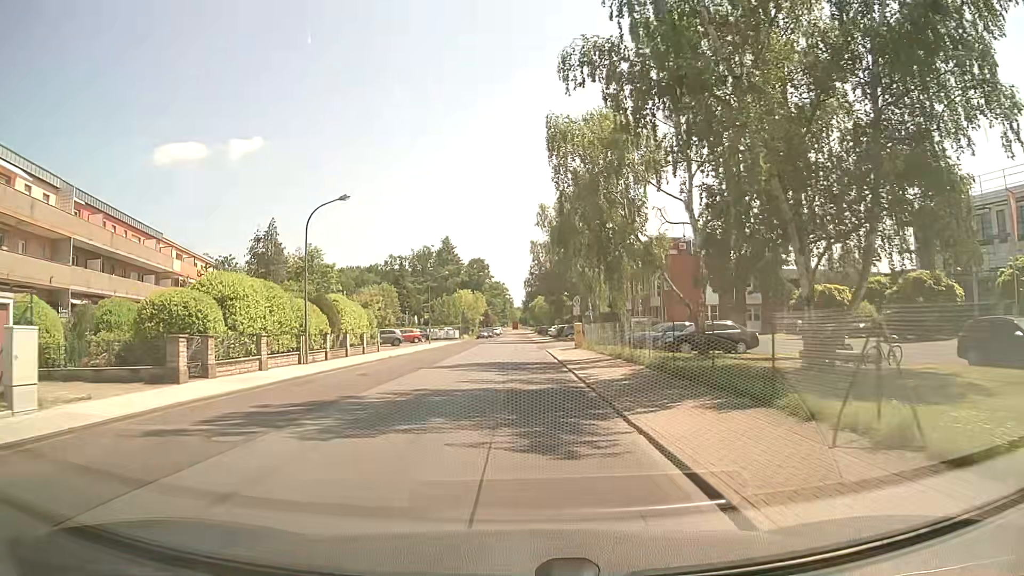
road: unclassified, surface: asphalt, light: Day
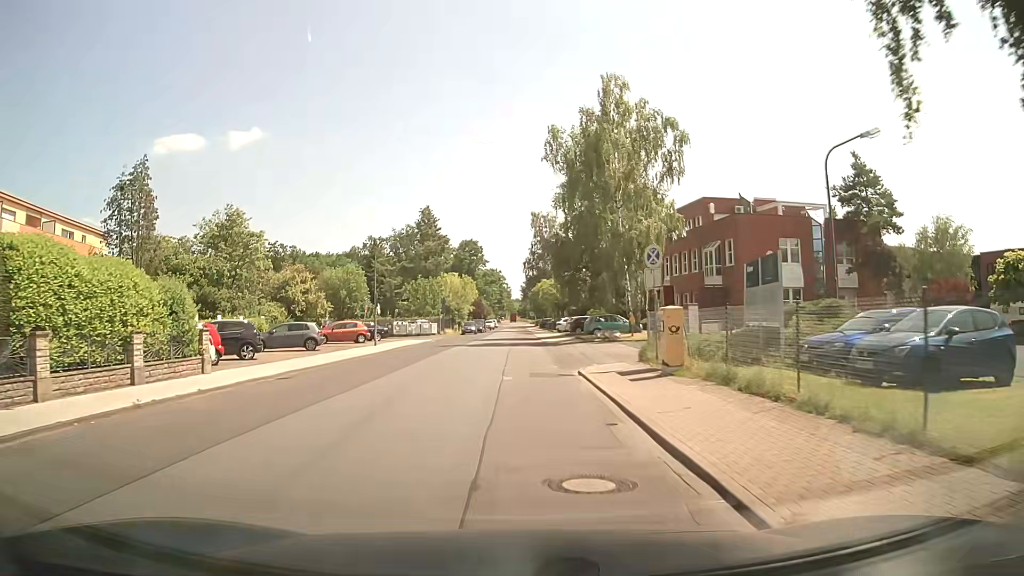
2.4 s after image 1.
(+0.2, +23.3) m; 0°
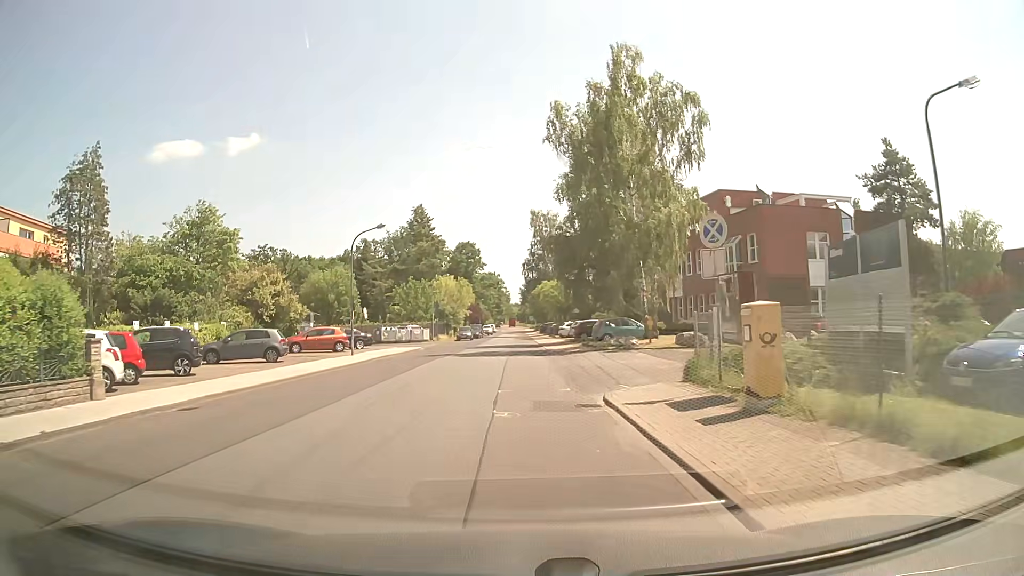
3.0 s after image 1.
(+0.1, +5.4) m; +2°
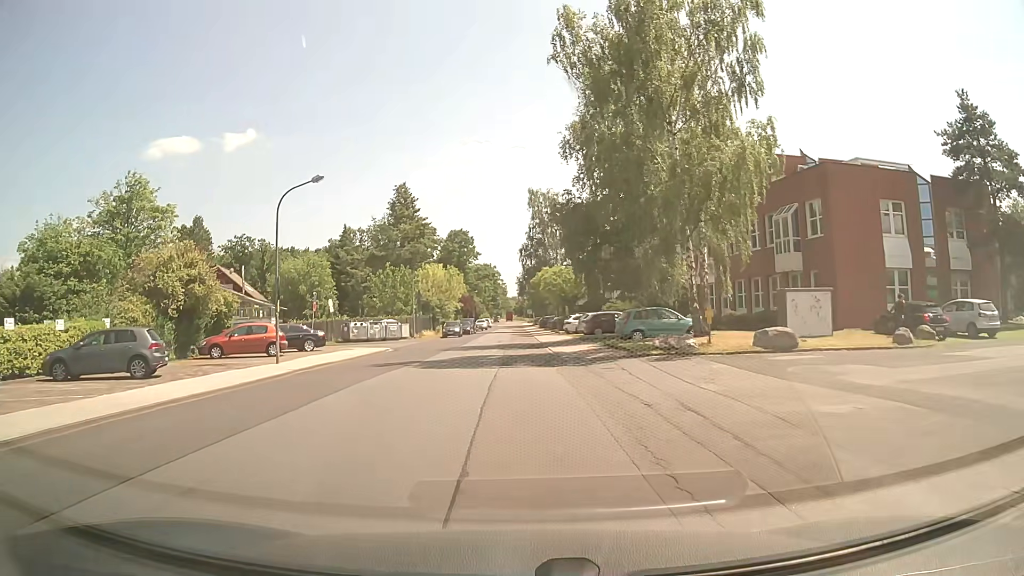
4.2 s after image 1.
(-0.1, +10.7) m; 0°
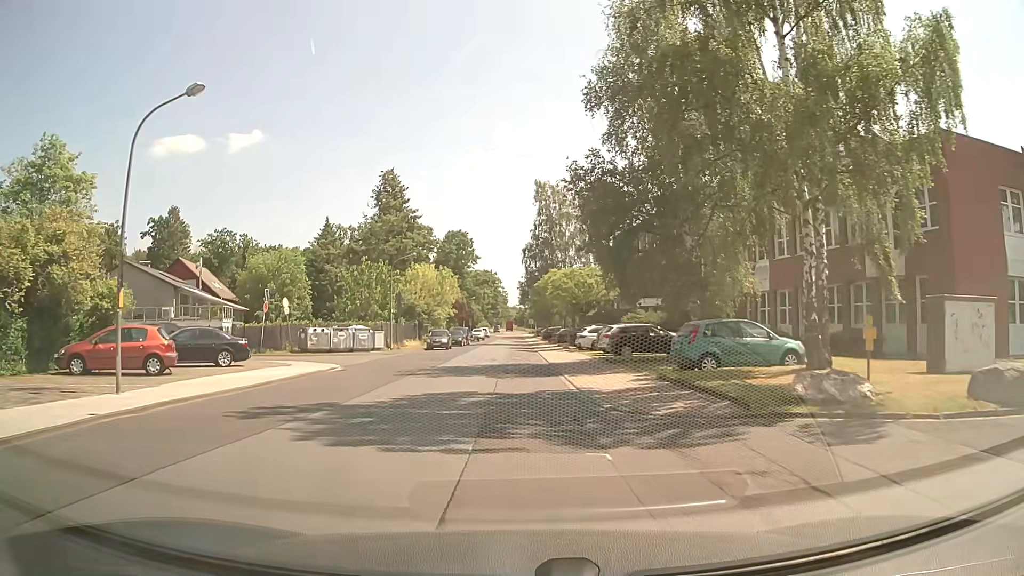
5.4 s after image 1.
(-0.1, +10.6) m; -1°
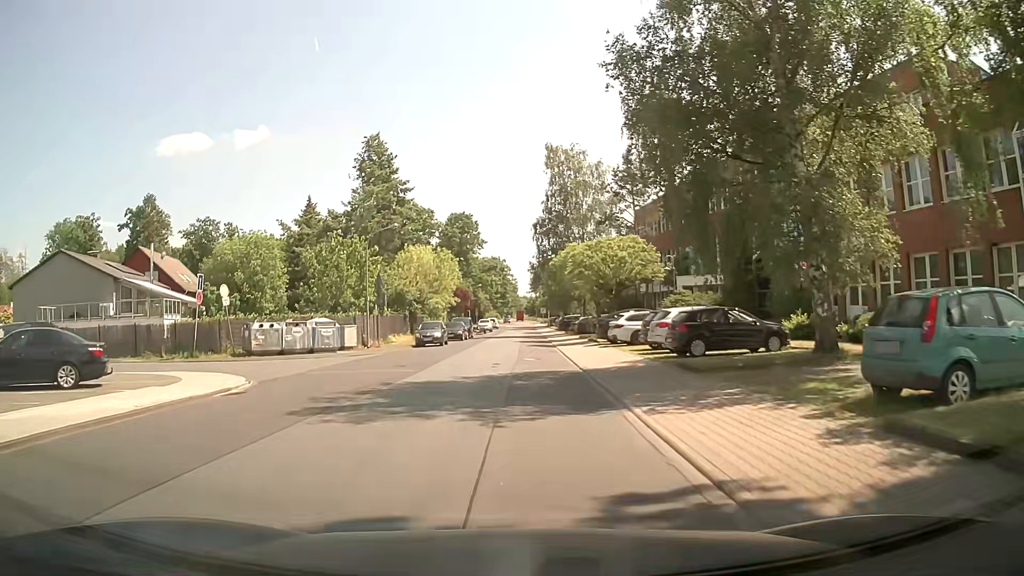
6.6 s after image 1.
(0.0, +10.4) m; -1°
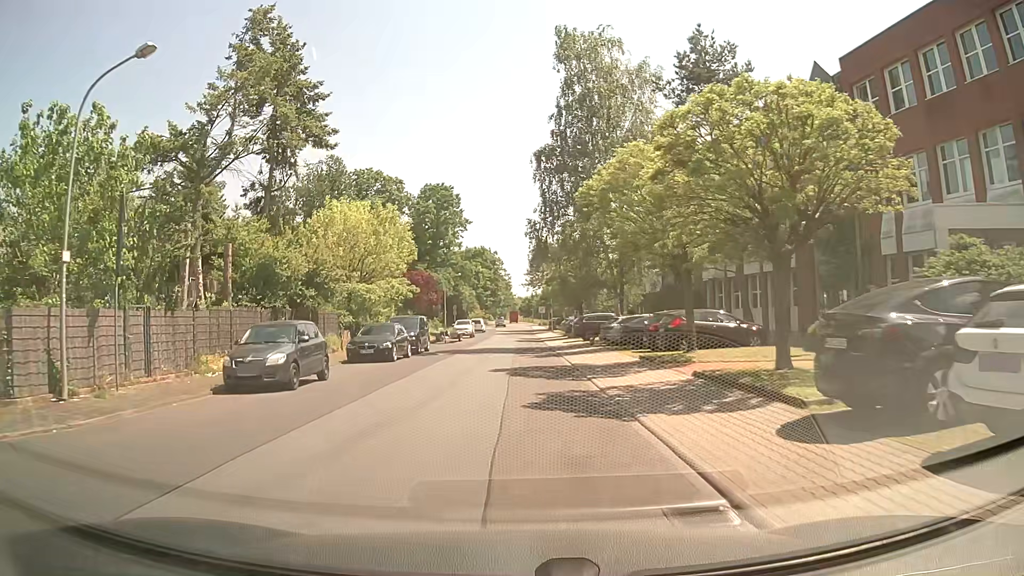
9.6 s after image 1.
(+0.3, +25.7) m; +2°
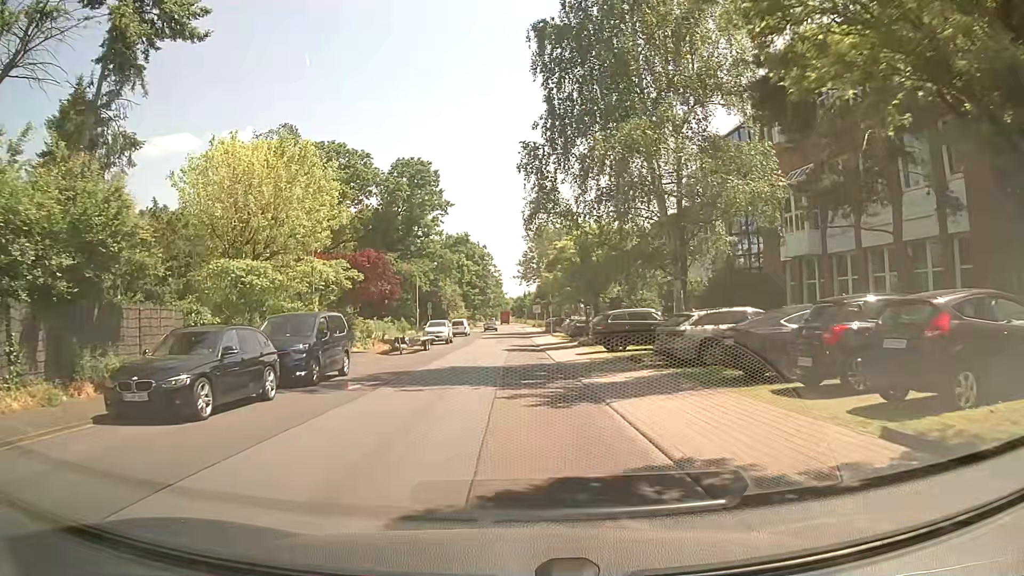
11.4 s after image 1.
(-0.1, +15.1) m; -1°
(0, +10) (0, +20) (0, +30) (0, +40) (0, +50) (0, +60) (0, +70) (0, +80) (0, +90) (0, +100) m
